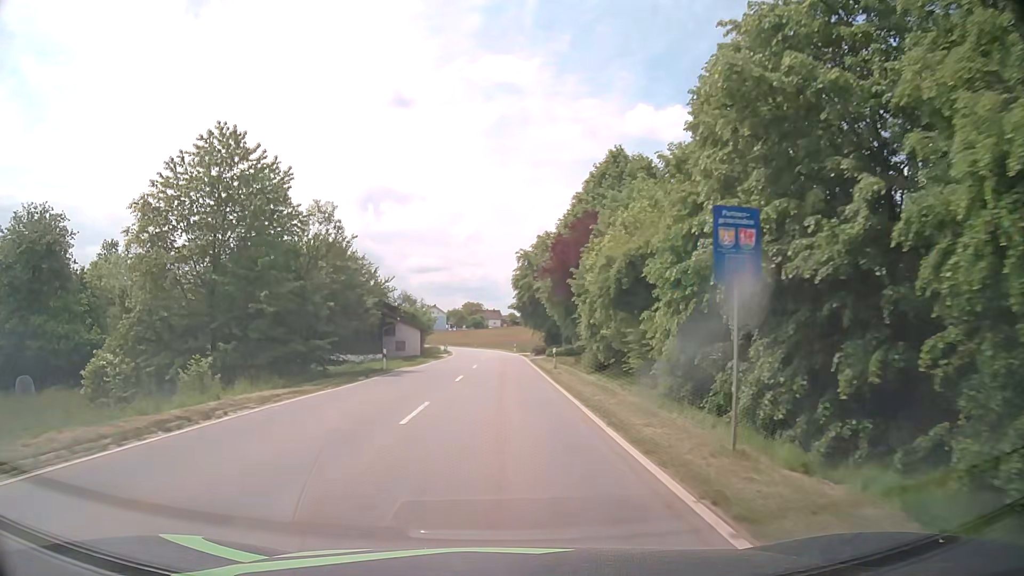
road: tertiary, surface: asphalt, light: Day
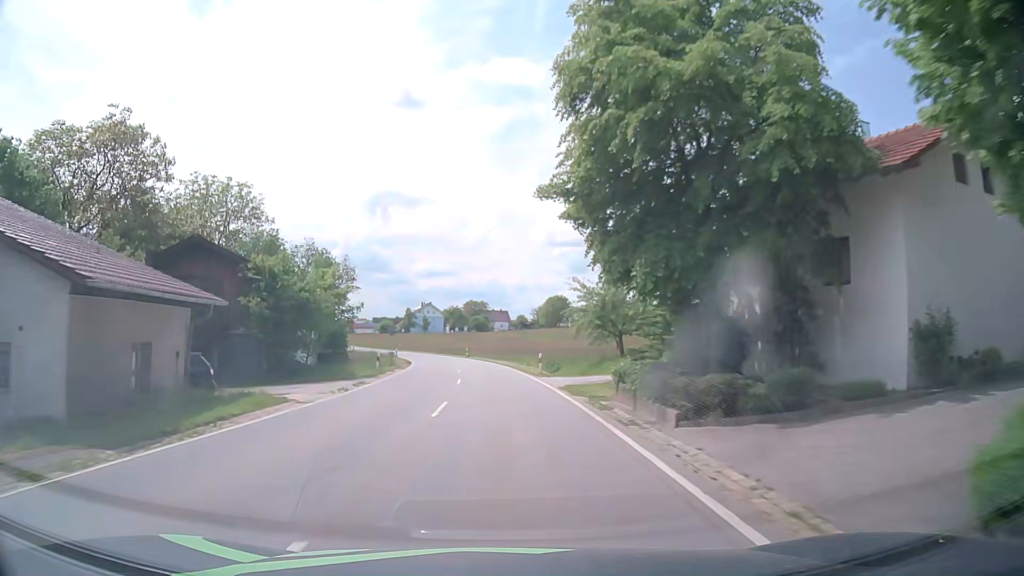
(-0.1, +46.5) m; 0°
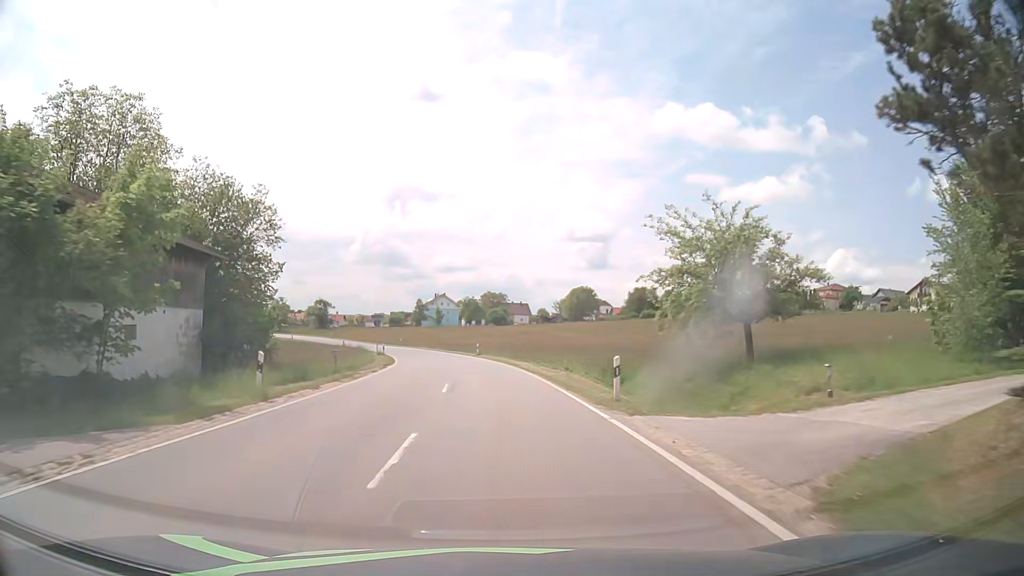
(-0.3, +18.7) m; -2°
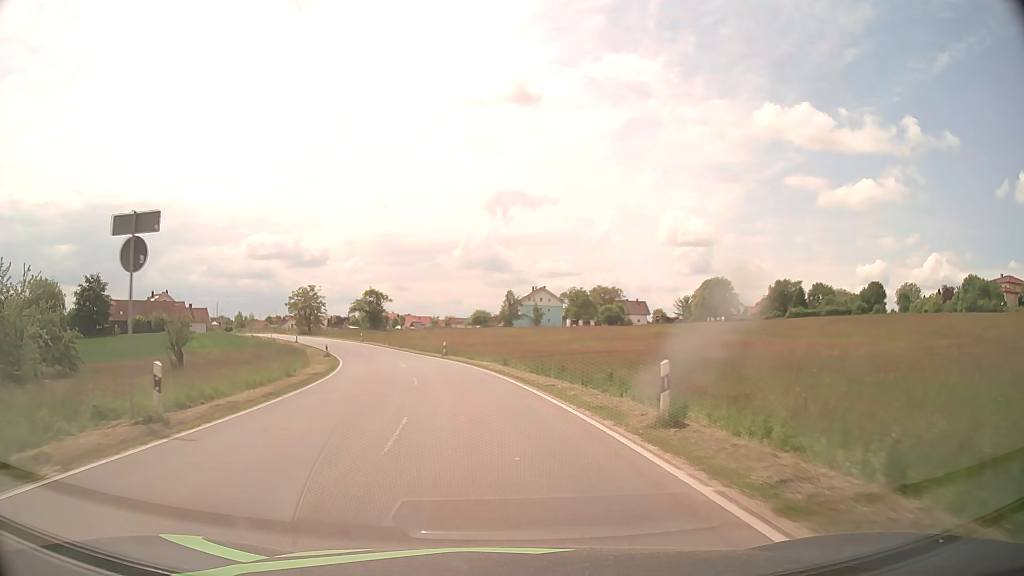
(-3.1, +46.4) m; -9°
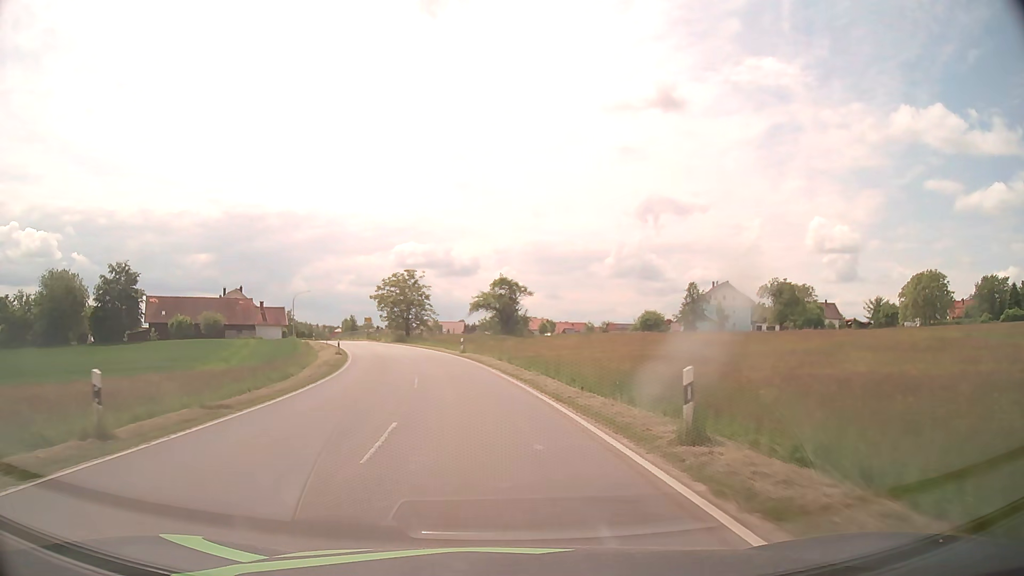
(-4.3, +36.7) m; -13°
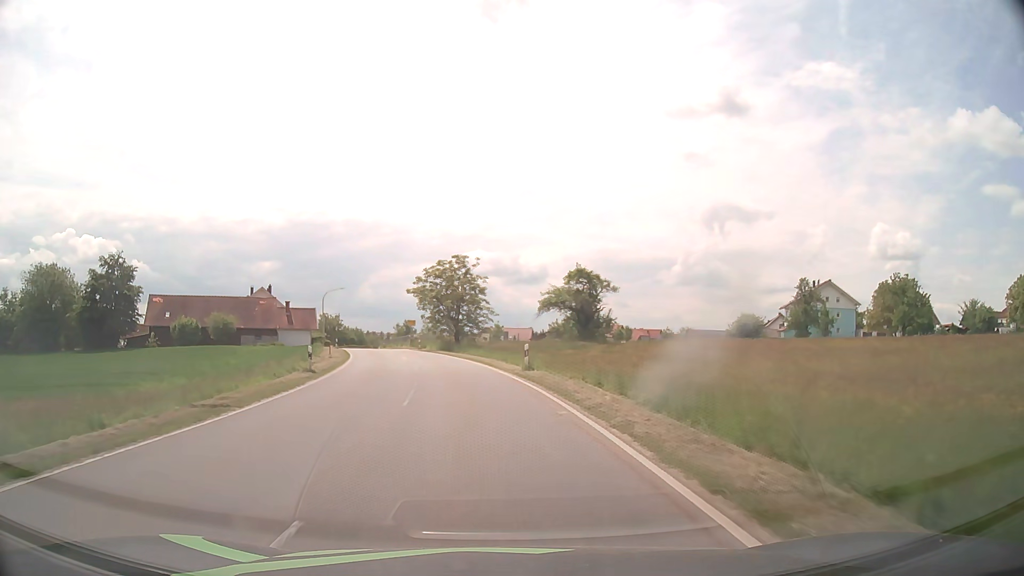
(-0.9, +18.5) m; -6°
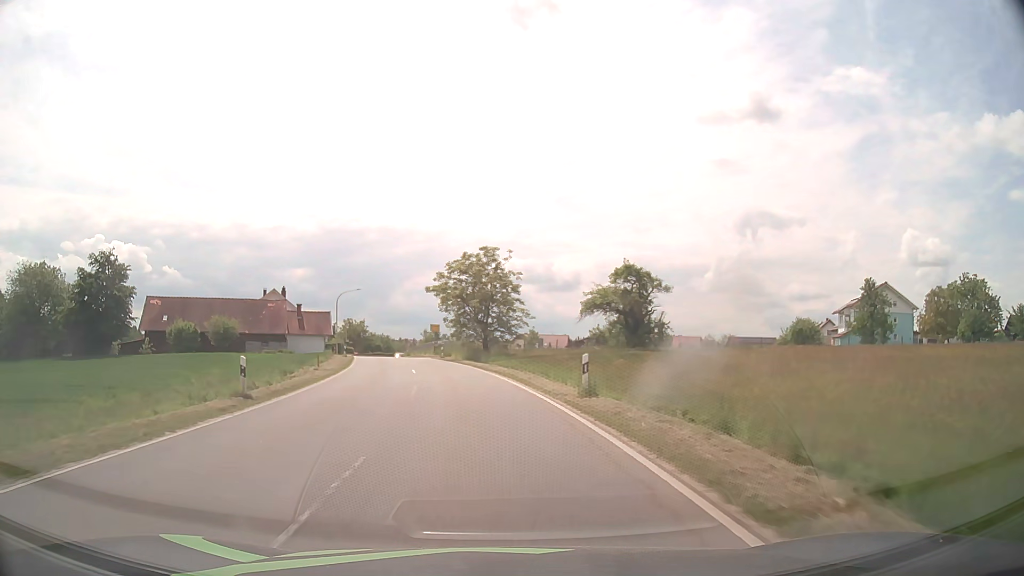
(-0.2, +9.2) m; -3°
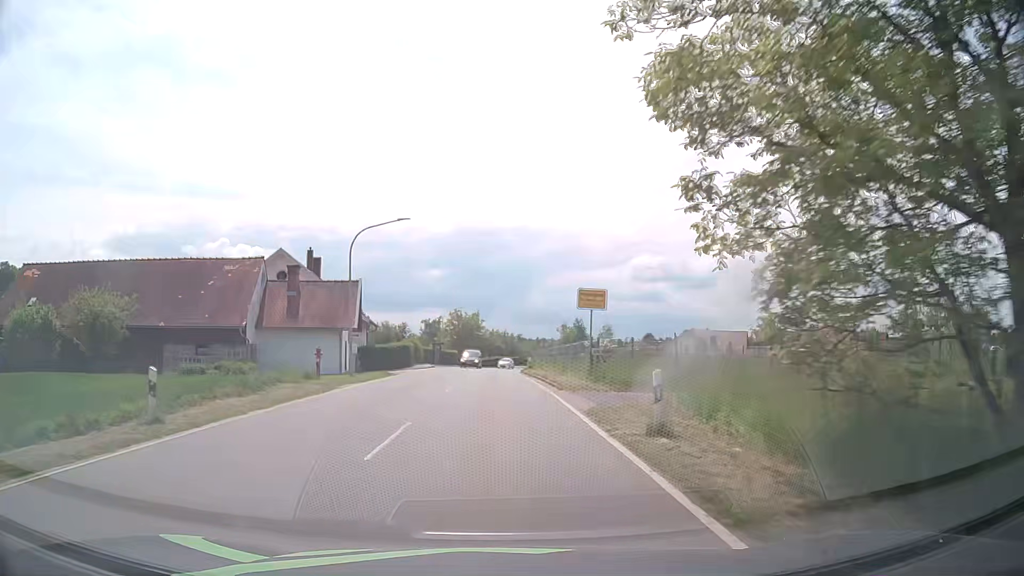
(-4.9, +44.1) m; -12°
